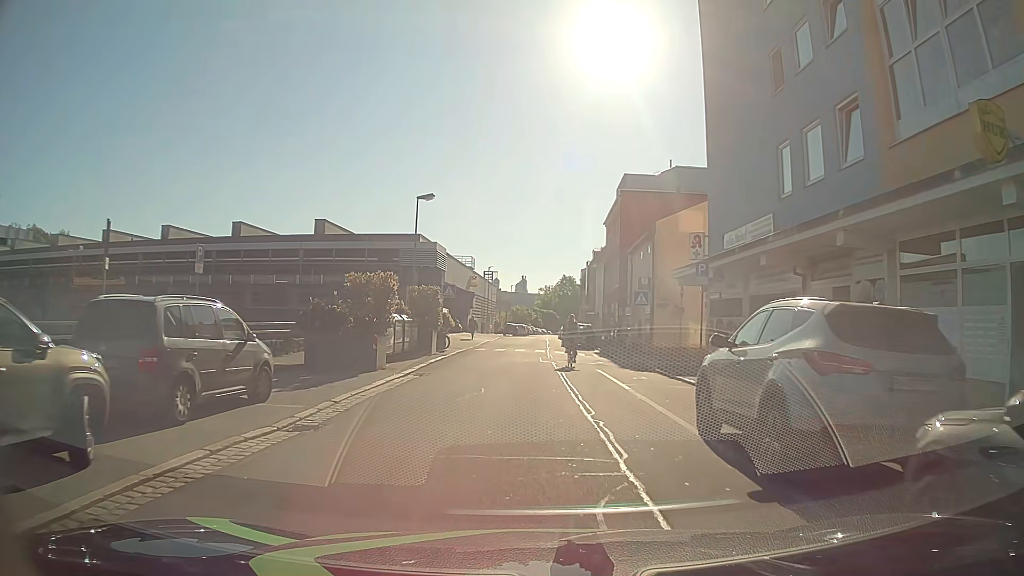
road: residential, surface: asphalt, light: Day
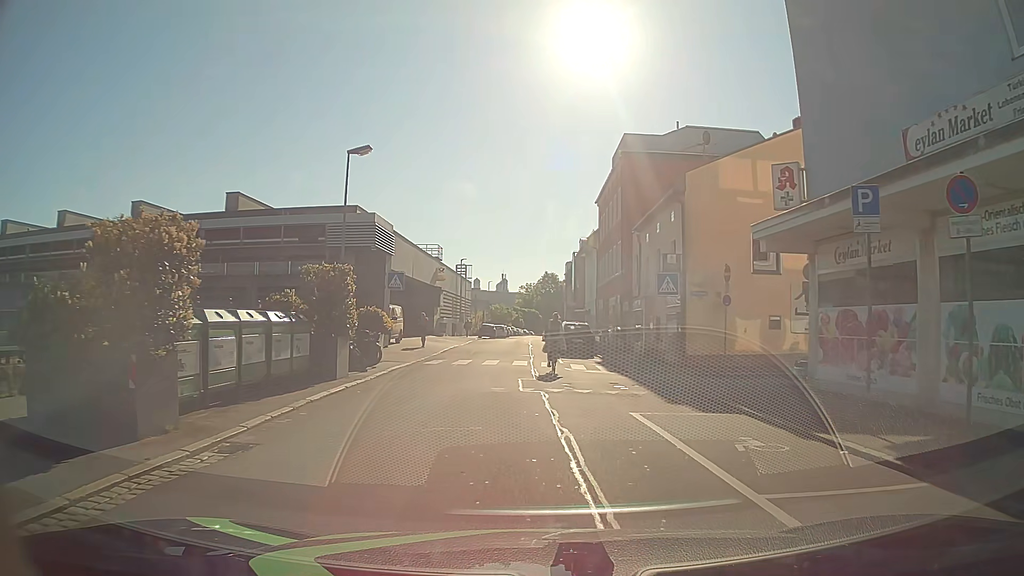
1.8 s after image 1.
(0.0, +10.7) m; 0°
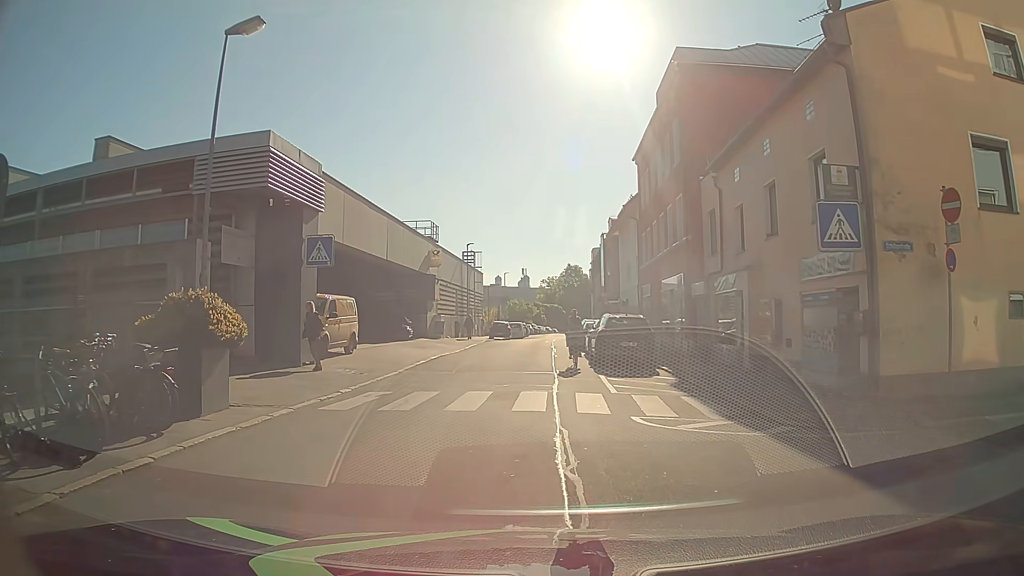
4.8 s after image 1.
(+0.1, +12.3) m; 0°
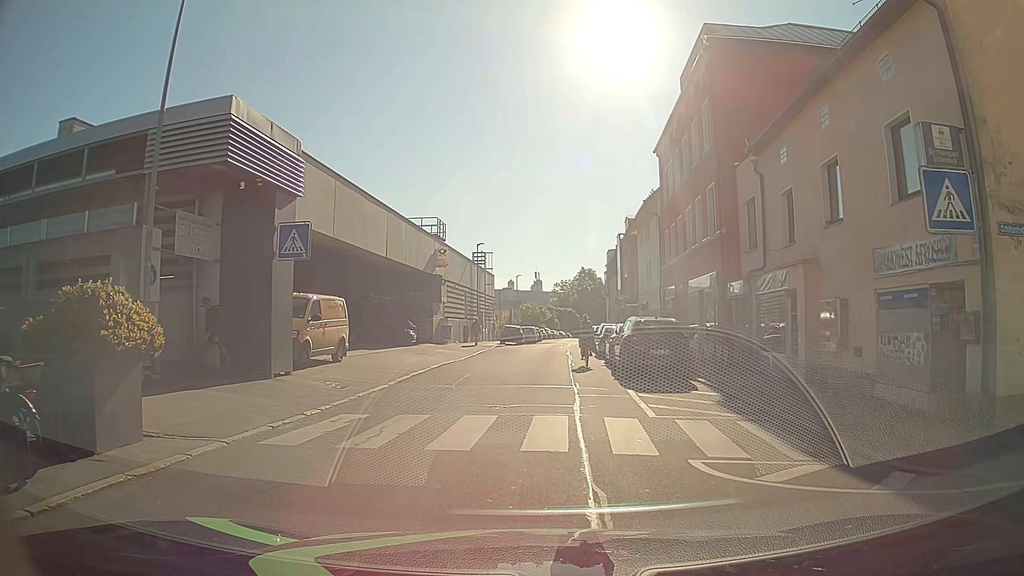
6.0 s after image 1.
(-0.1, +2.9) m; -1°
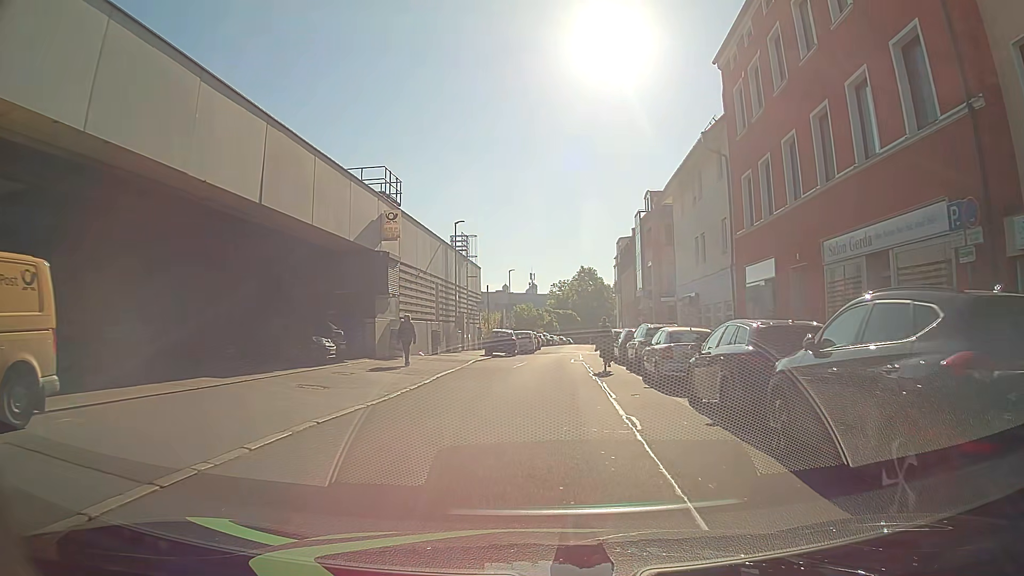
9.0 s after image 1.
(-0.2, +14.6) m; 0°
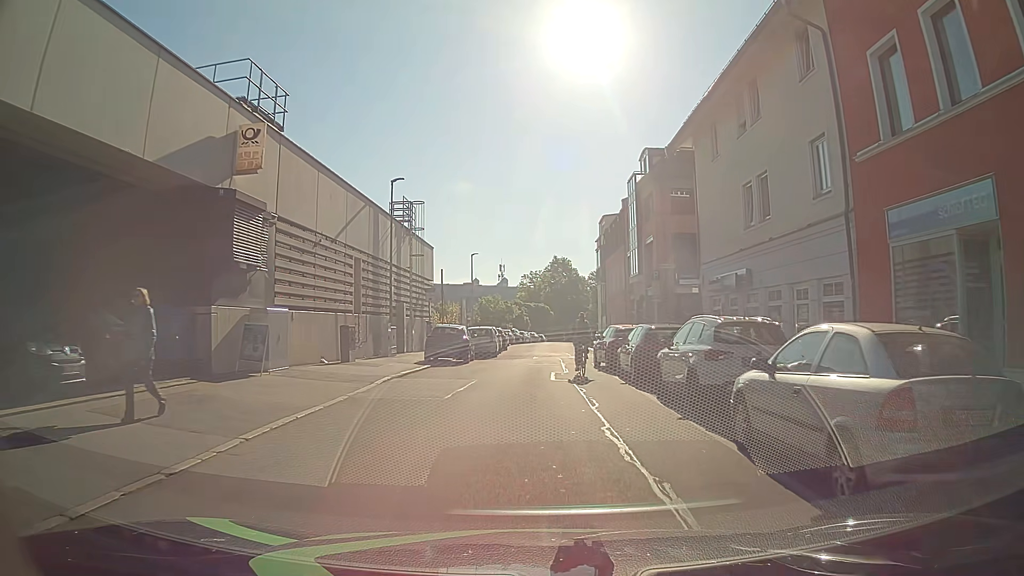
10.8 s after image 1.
(+0.3, +11.2) m; +2°
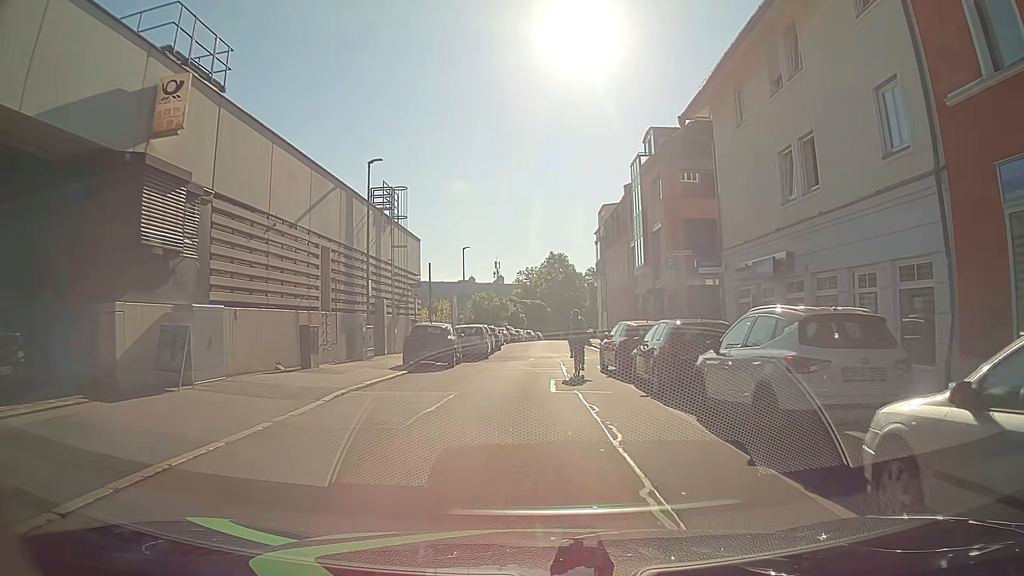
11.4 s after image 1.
(0.0, +3.6) m; +1°
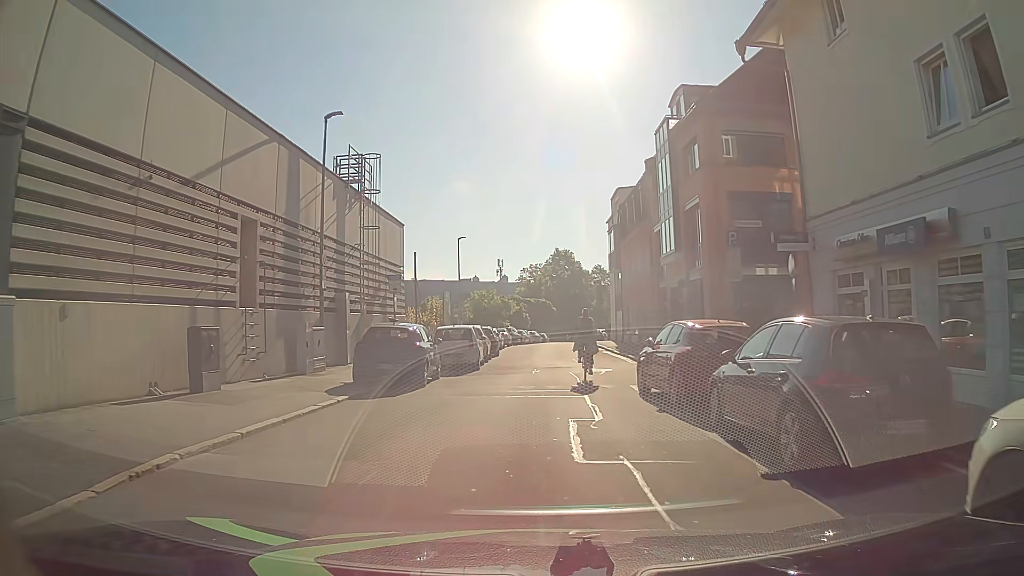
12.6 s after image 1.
(-0.1, +6.6) m; 0°
